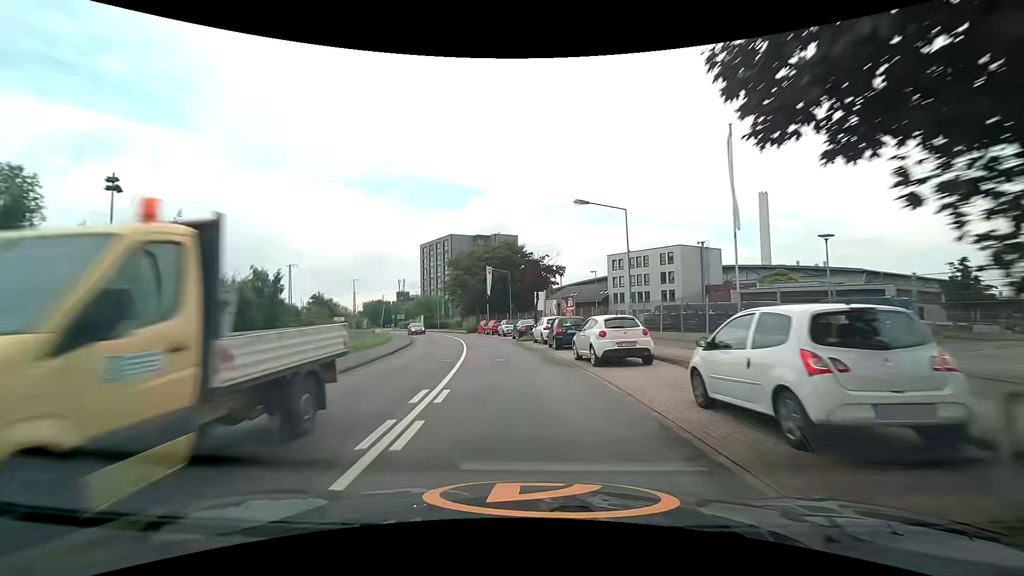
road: unclassified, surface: asphalt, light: Day
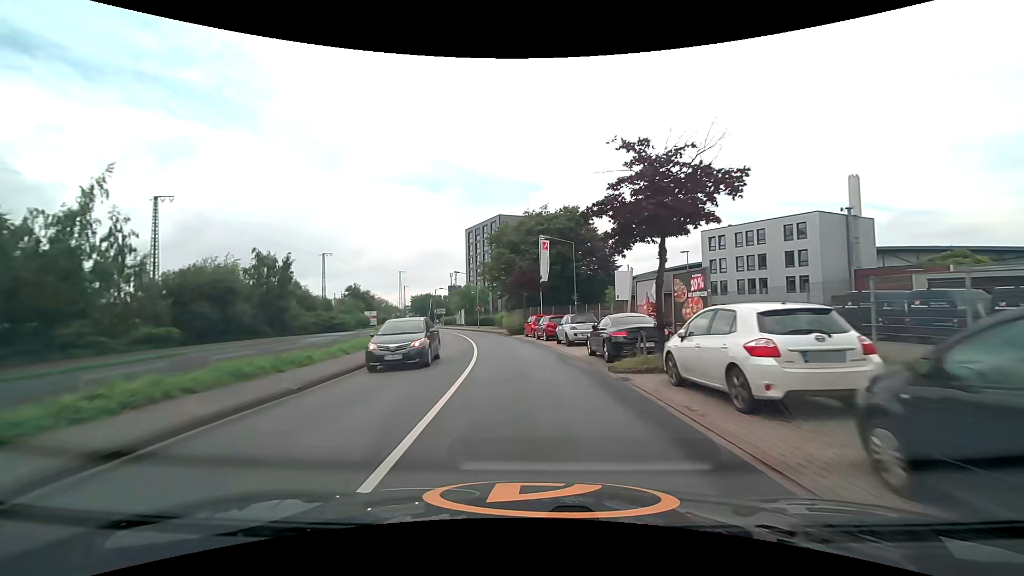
(-1.3, +20.4) m; -7°
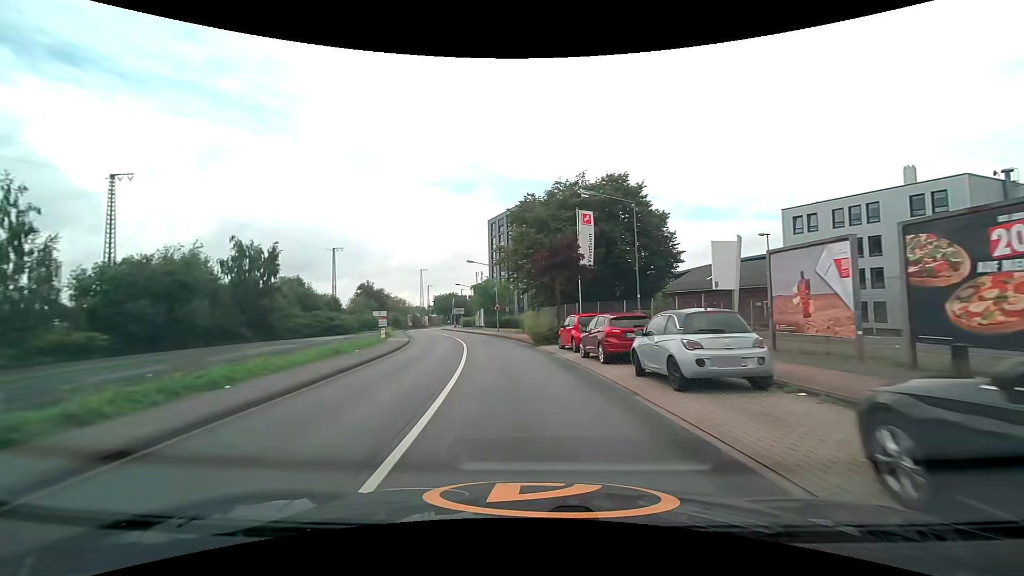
(-0.3, +13.6) m; -3°
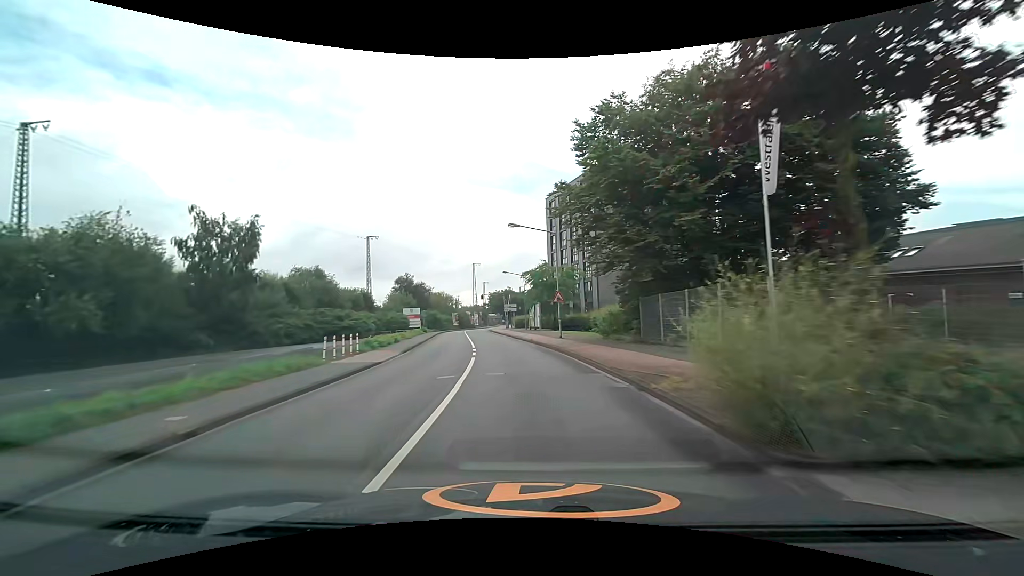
(-1.2, +20.4) m; -7°
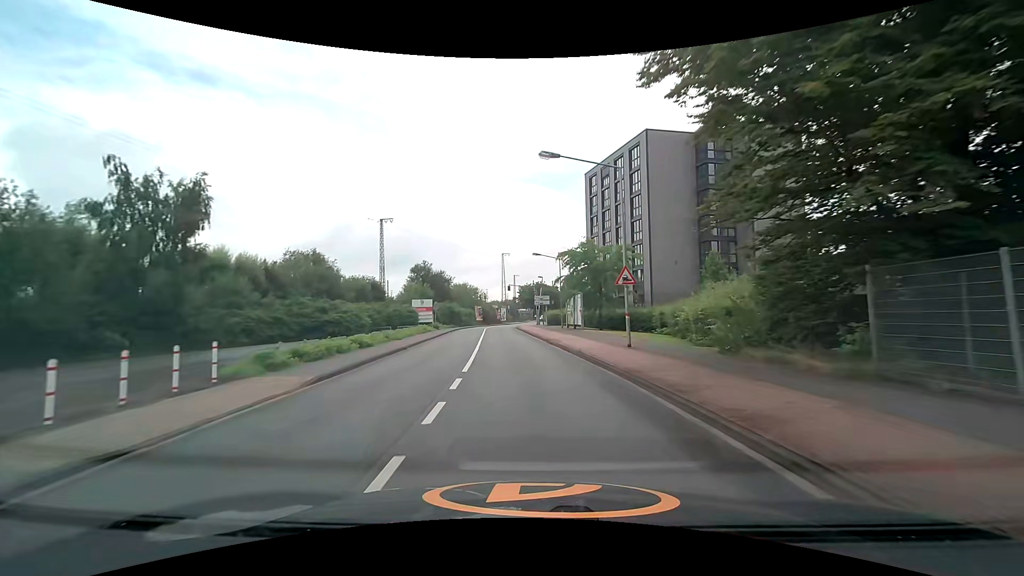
(-0.4, +13.6) m; -4°
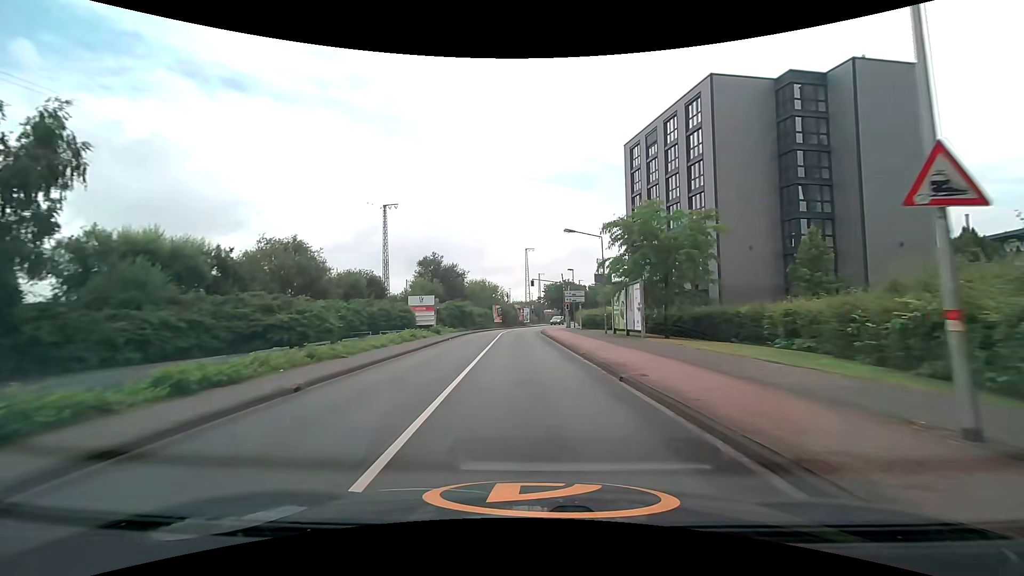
(-0.3, +13.6) m; -3°
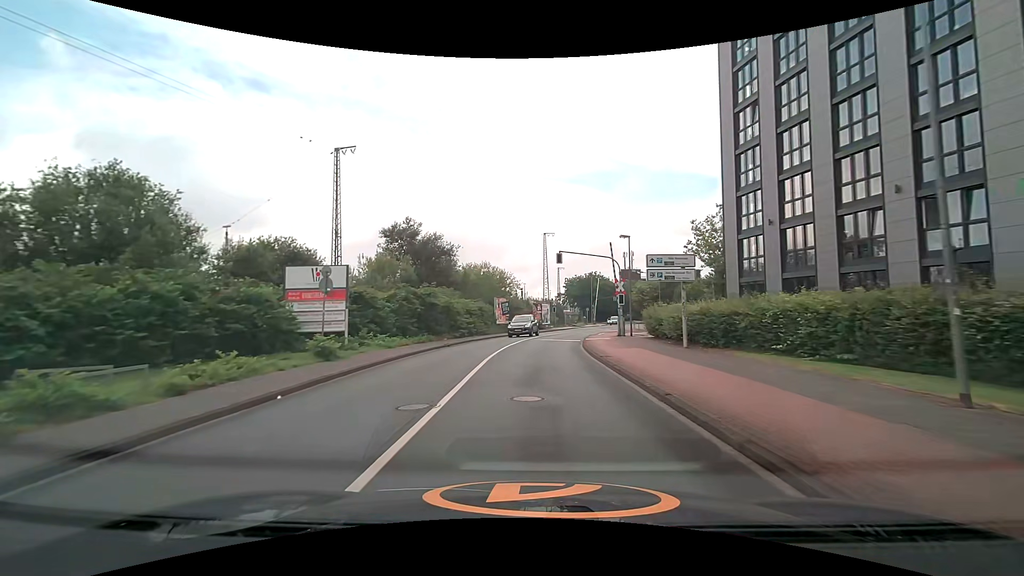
(-0.6, +27.0) m; -2°
(0, +10) (0, +20) (+1, +30) (+3, +40) (+5, +50) (+8, +59) (+12, +68) (+16, +77) (+19, +87) (+22, +97) m
